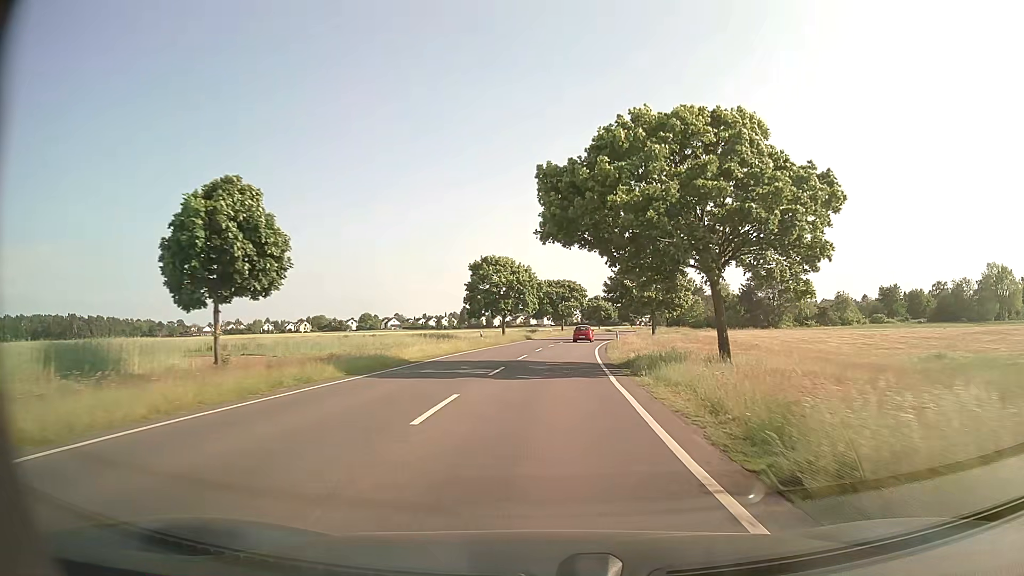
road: secondary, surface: asphalt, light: Day
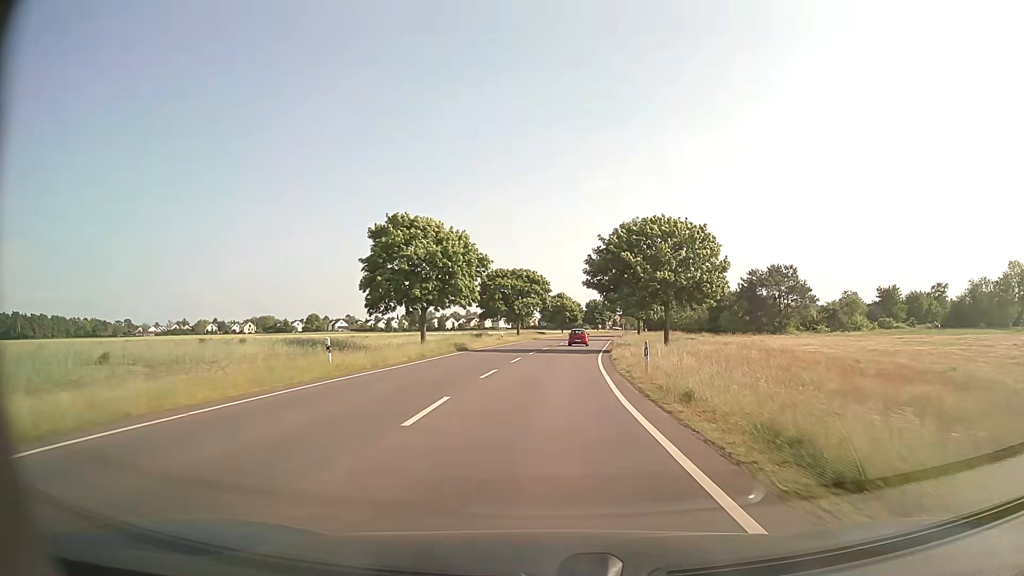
(+0.8, +28.8) m; +4°
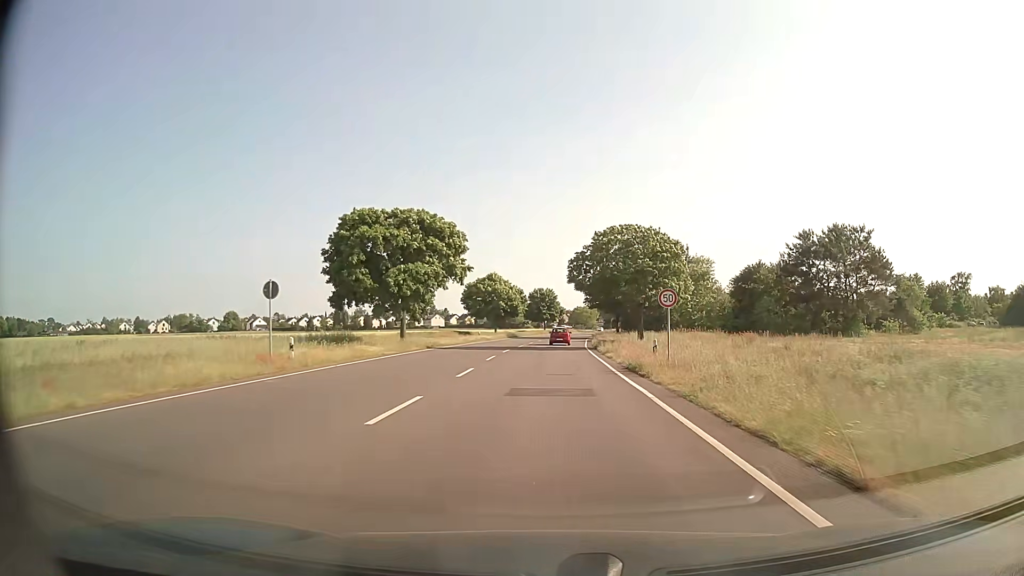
(+1.9, +48.2) m; +5°
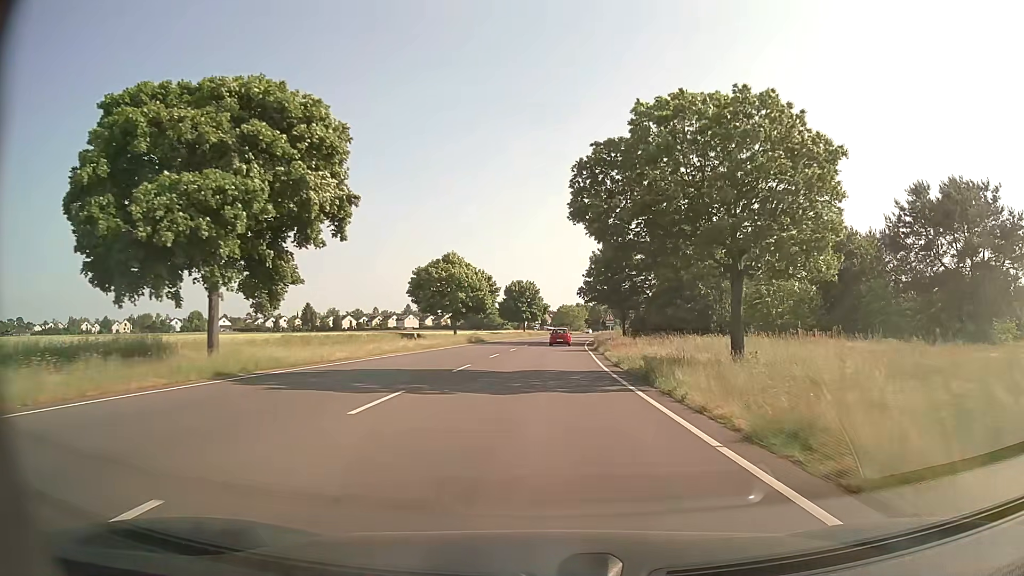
(+0.2, +28.0) m; +1°
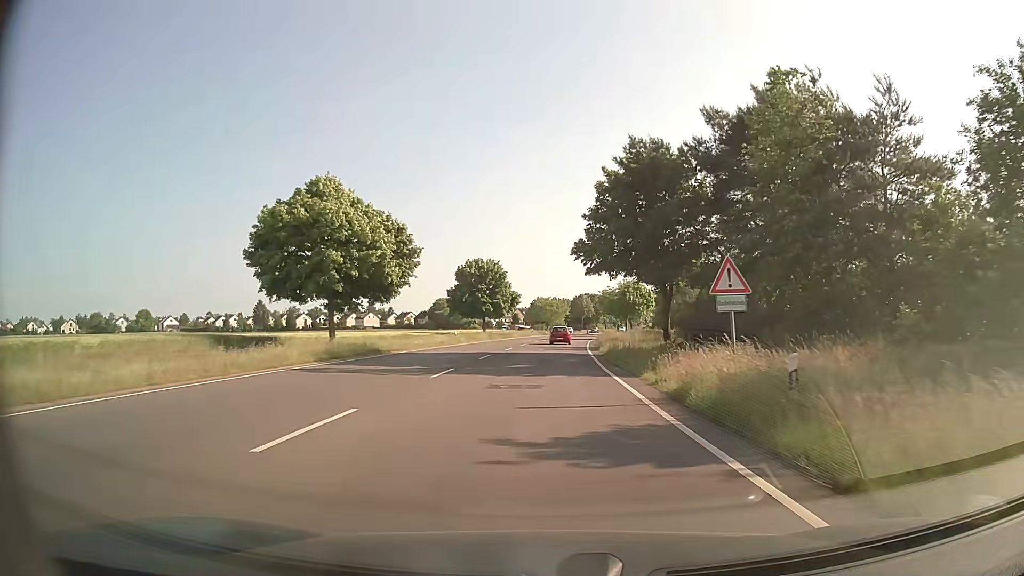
(+0.6, +36.2) m; +2°
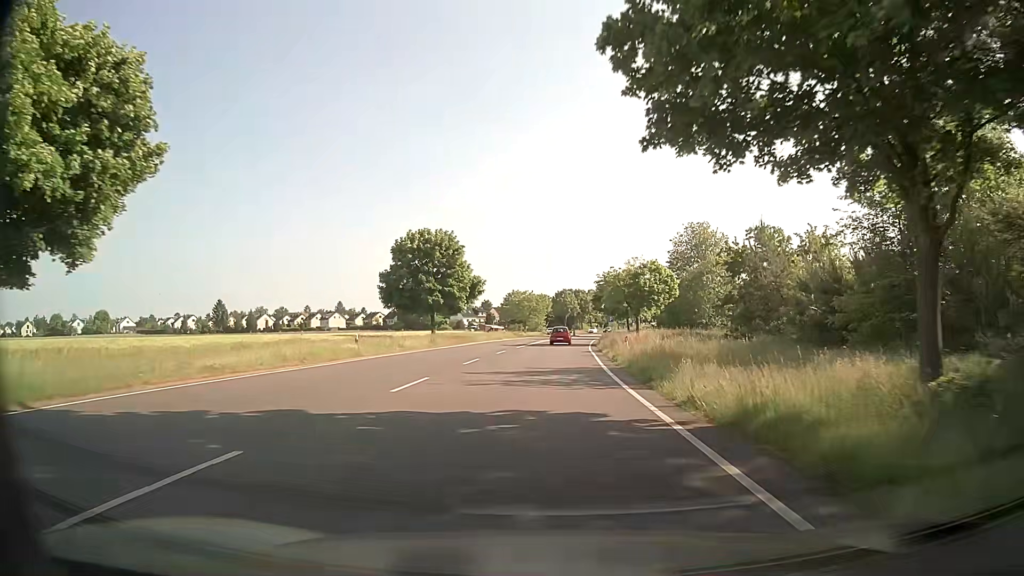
(+0.4, +26.3) m; +2°
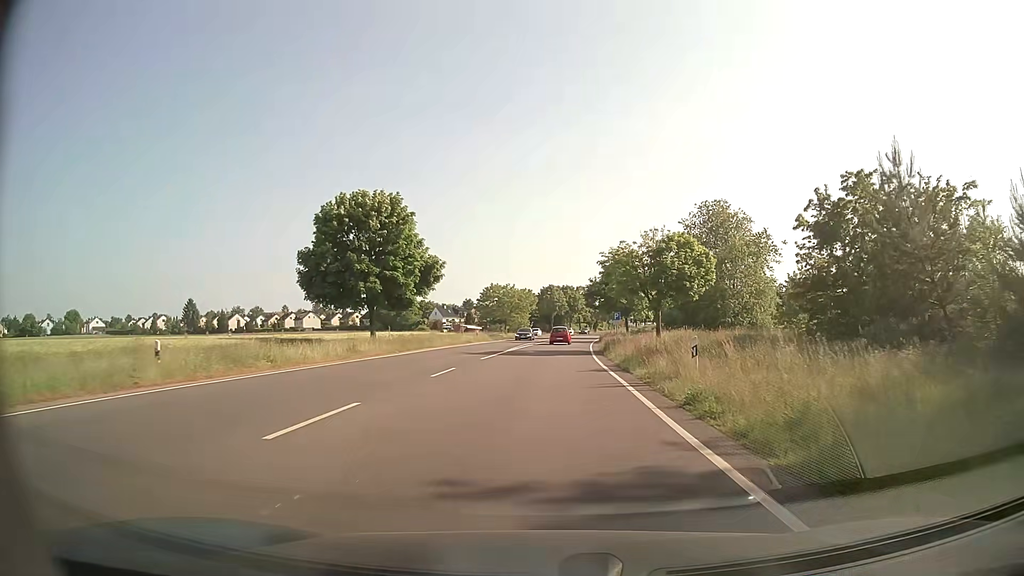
(+0.1, +17.1) m; +1°
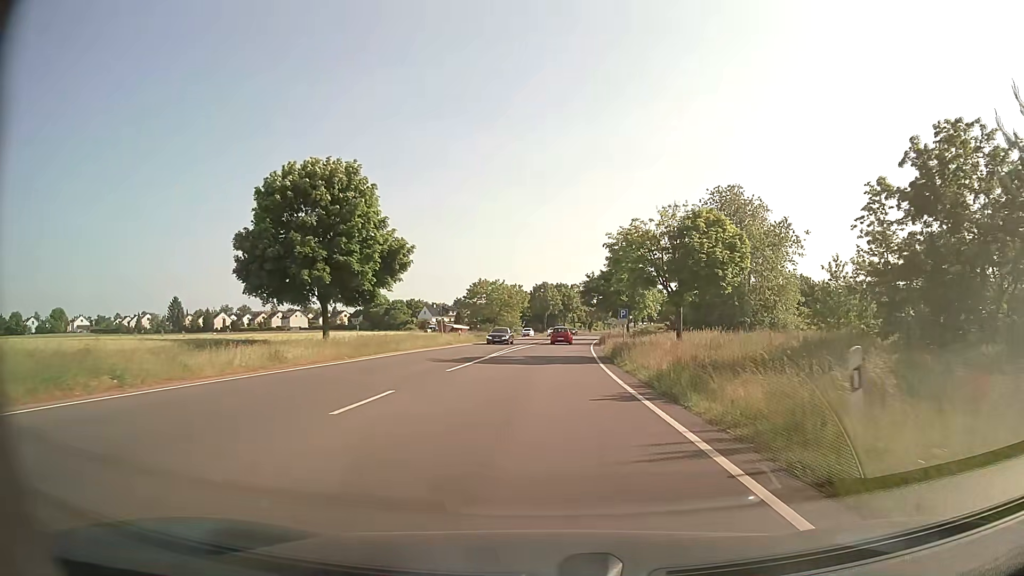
(0.0, +8.4) m; +1°
(0, +10) (0, +20) (+1, +30) (+1, +40) (+2, +50) (+2, +60) (+3, +70) (+4, +80) (+6, +90) (+7, +100) m
